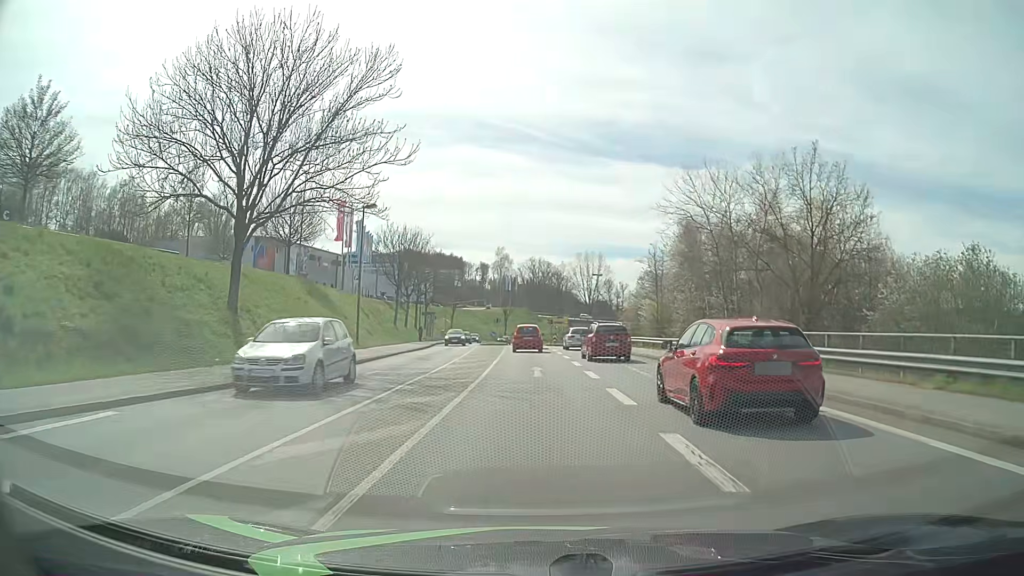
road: tertiary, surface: asphalt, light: Day
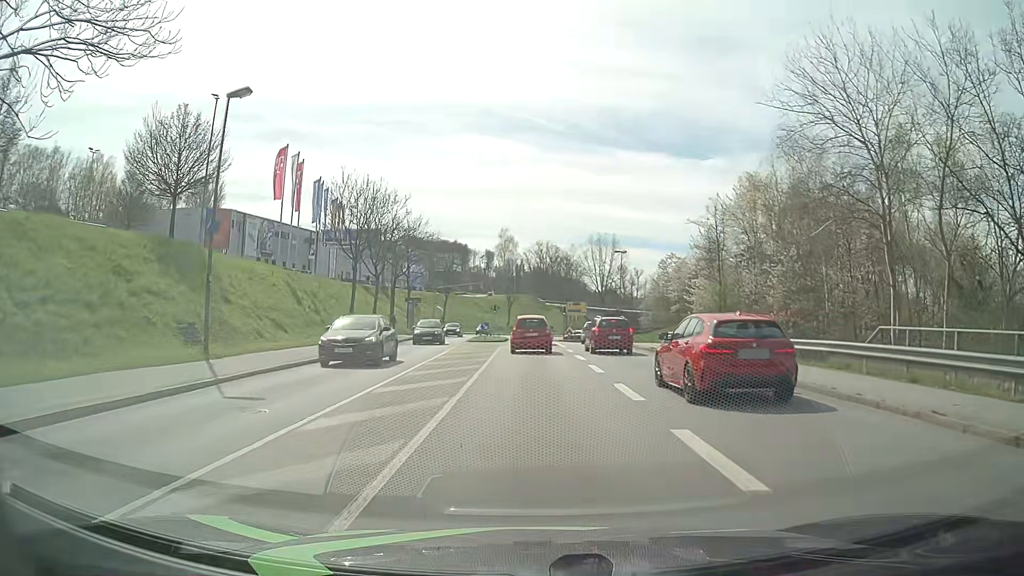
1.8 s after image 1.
(-0.1, +17.8) m; 0°
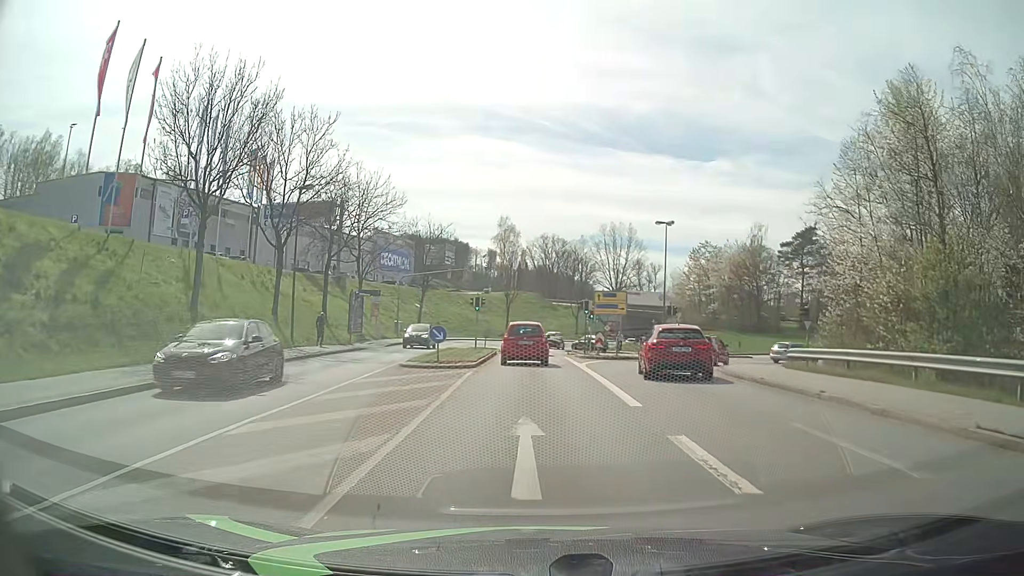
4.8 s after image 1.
(-0.1, +23.9) m; 0°
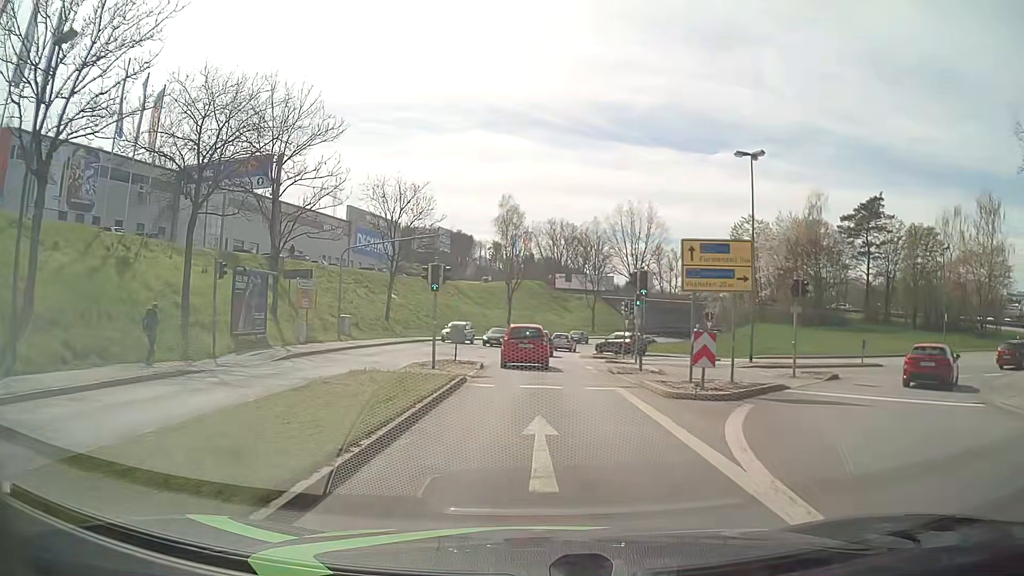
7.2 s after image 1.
(-0.1, +20.2) m; 0°
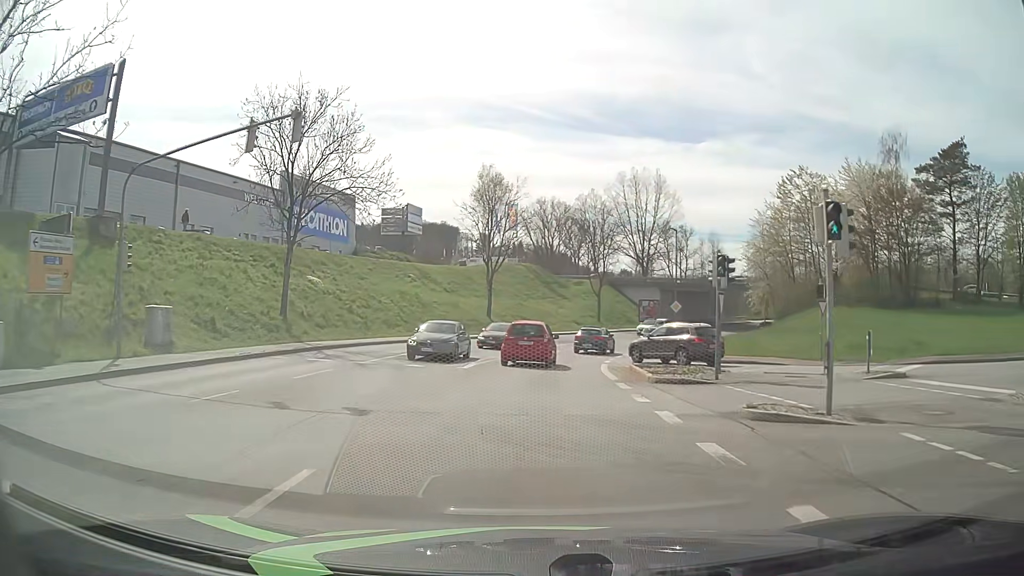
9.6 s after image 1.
(+0.1, +22.2) m; +1°
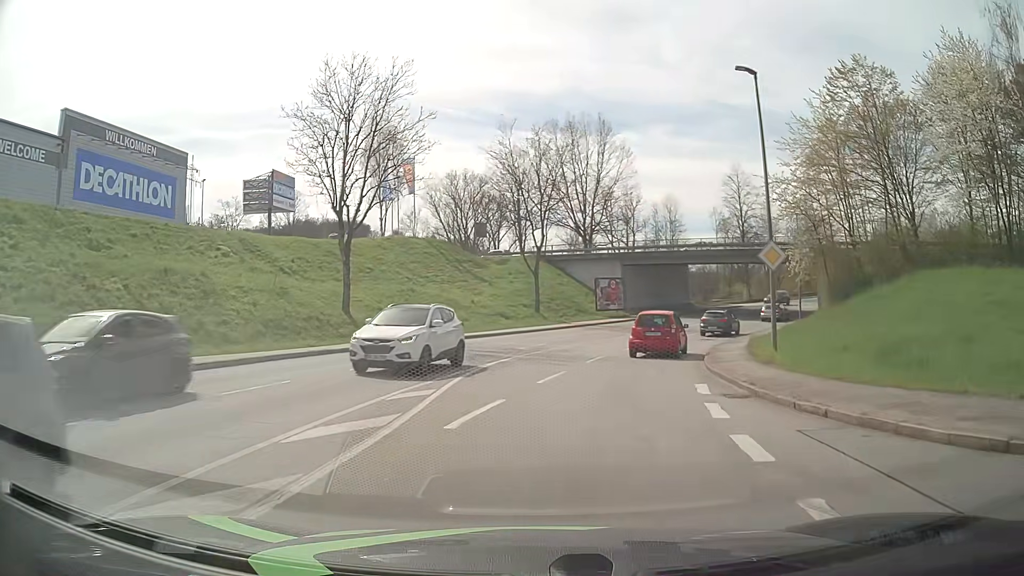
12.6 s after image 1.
(+1.0, +28.6) m; +7°
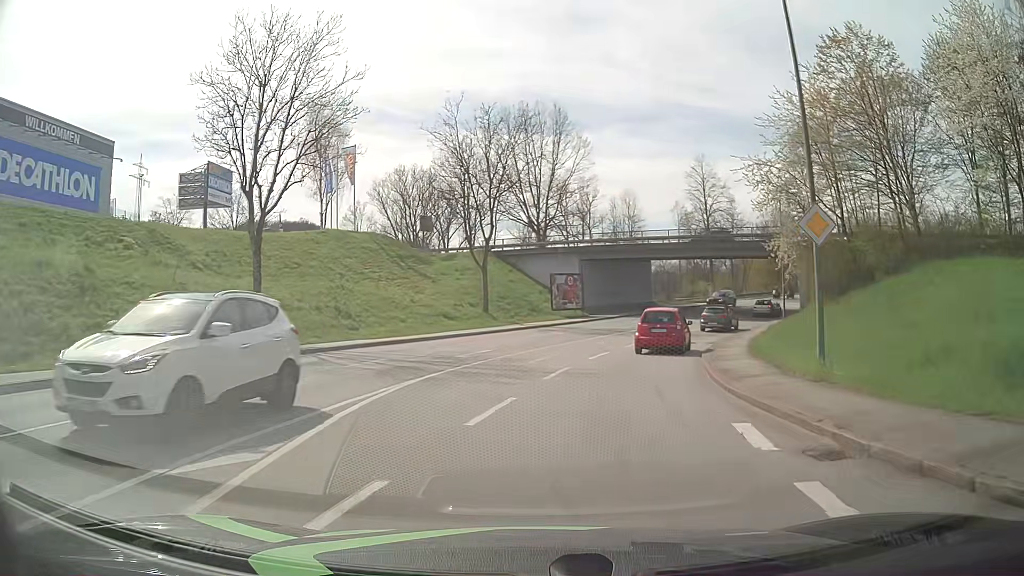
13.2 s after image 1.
(+0.1, +5.9) m; +3°
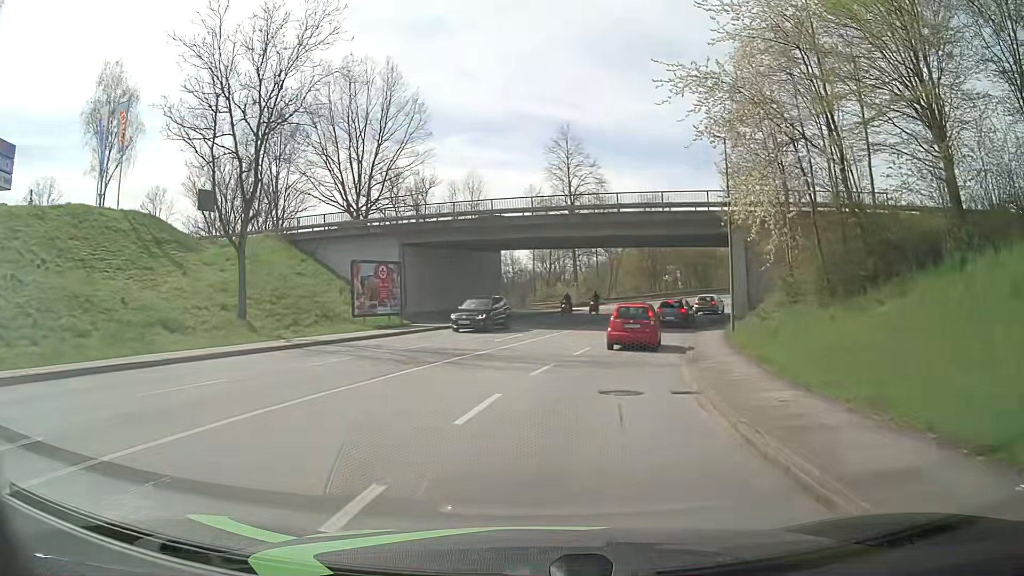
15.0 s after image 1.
(+2.0, +17.7) m; +13°
